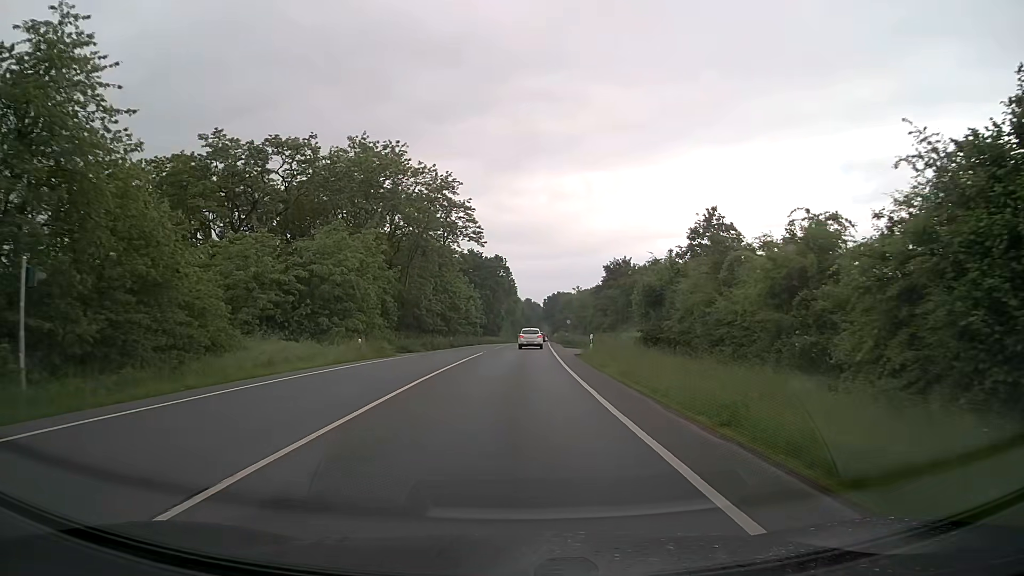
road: primary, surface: asphalt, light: Day
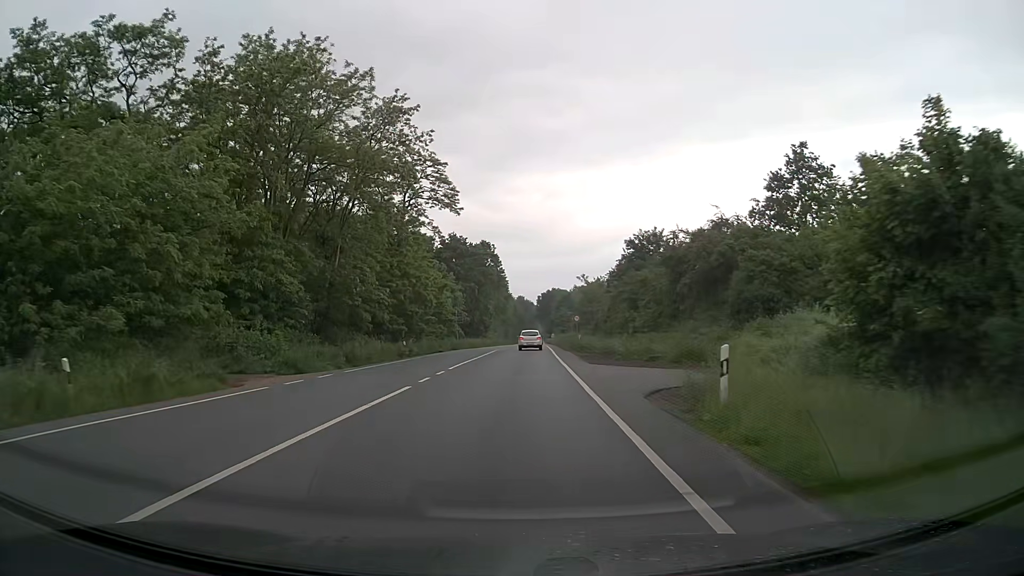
(+0.4, +23.2) m; +1°
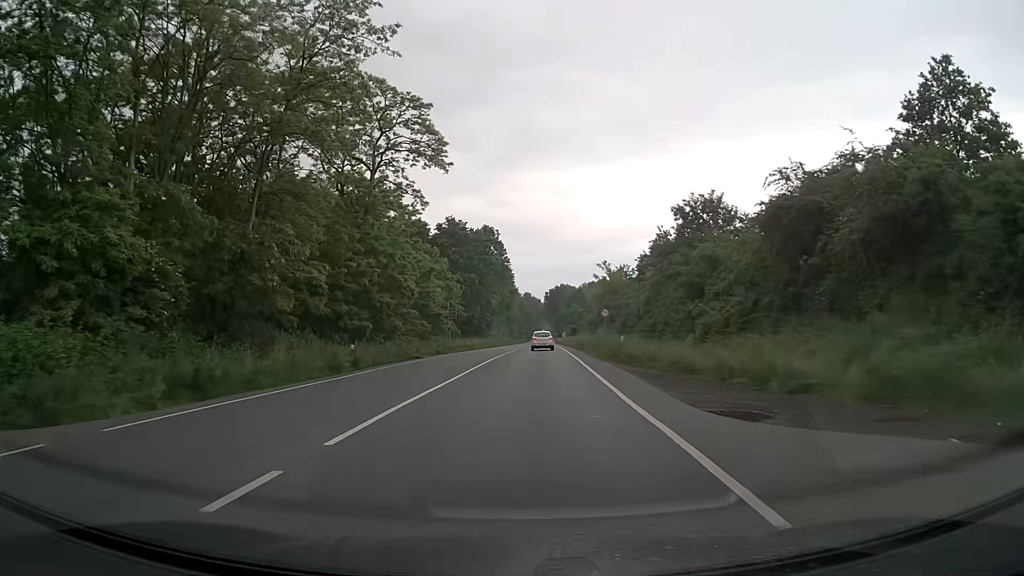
(-0.1, +15.9) m; 0°
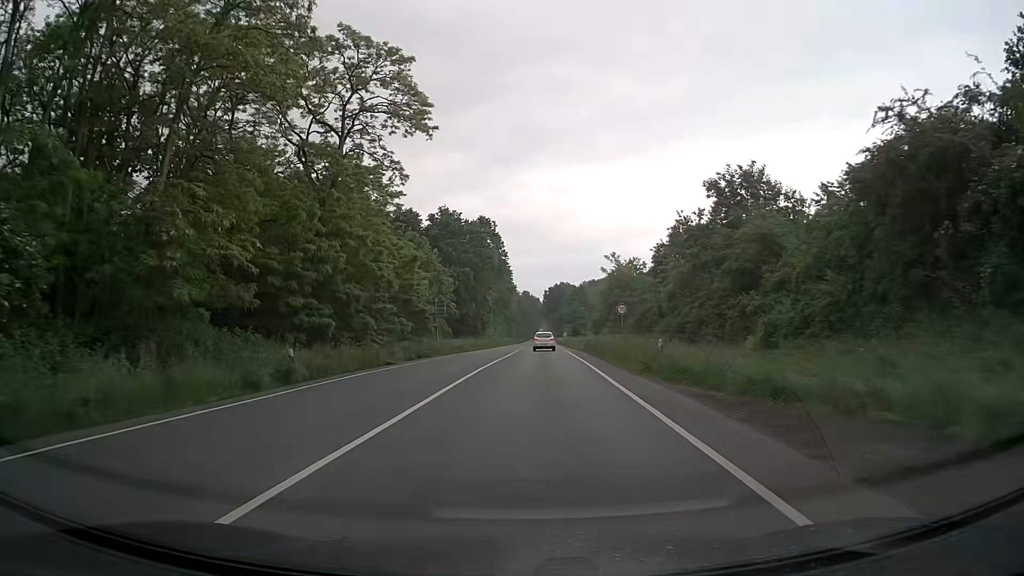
(0.0, +8.1) m; 0°
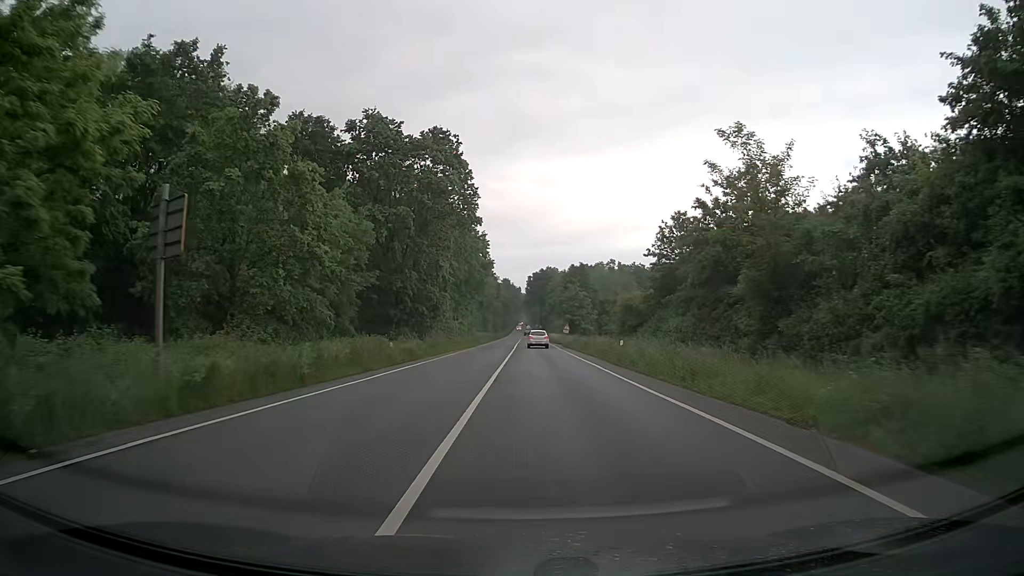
(+0.1, +42.1) m; +1°
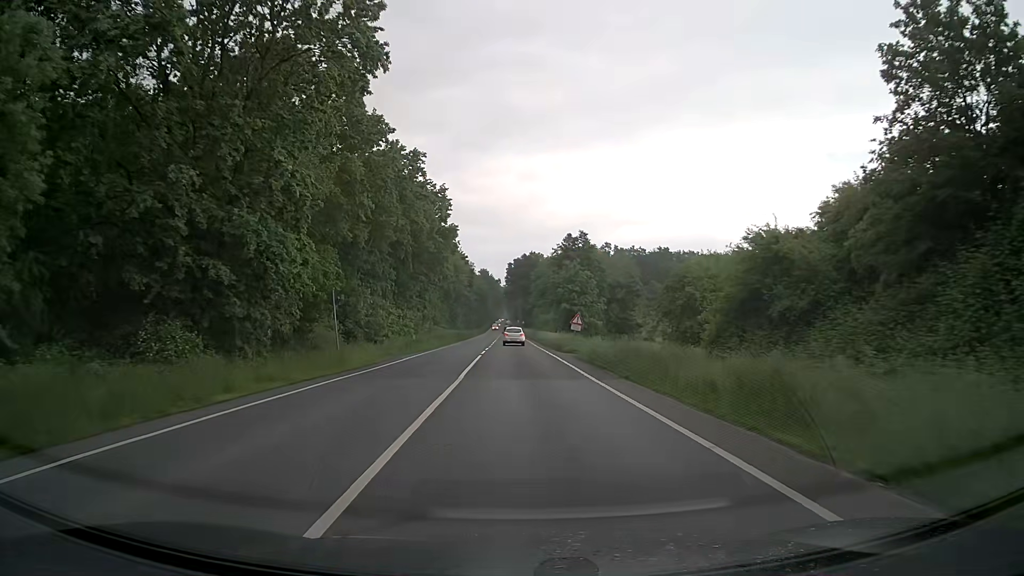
(+0.8, +35.7) m; +2°
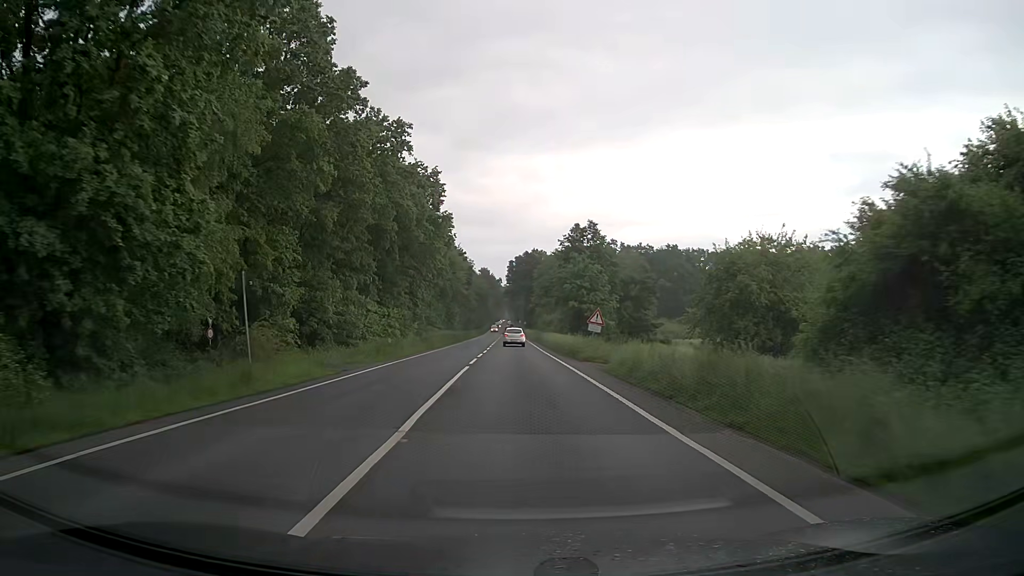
(0.0, +9.2) m; 0°
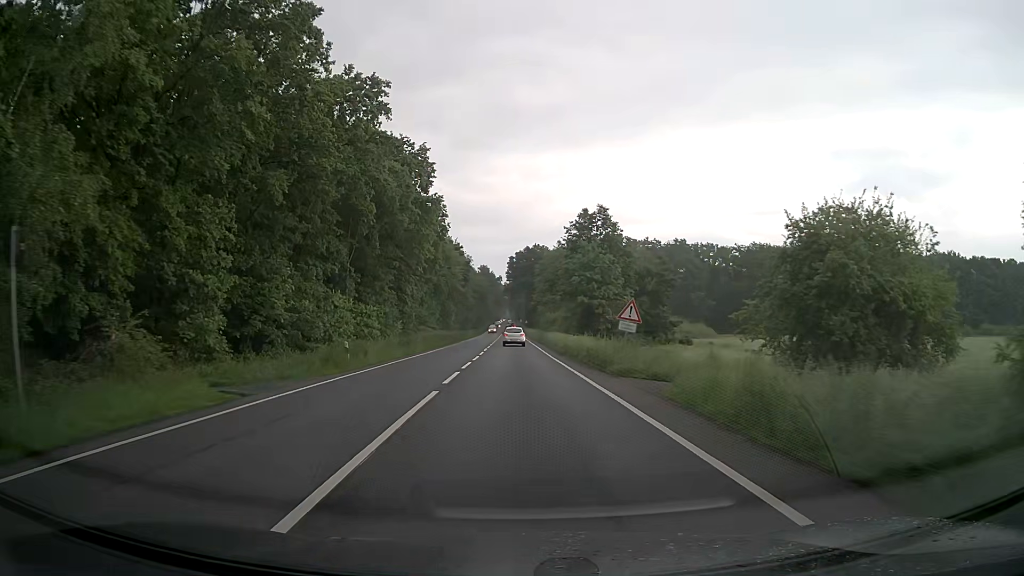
(0.0, +9.3) m; 0°
(0, +10) (0, +20) (0, +30) (0, +40) (0, +50) (0, +60) (0, +70) (-1, +80) (-1, +90) (-1, +100) m
